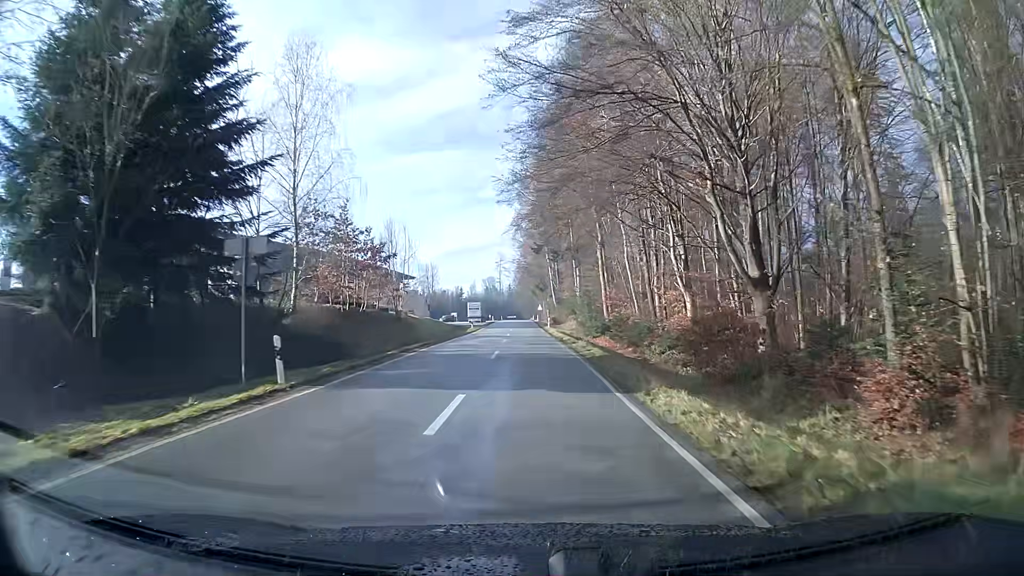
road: tertiary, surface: asphalt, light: Day
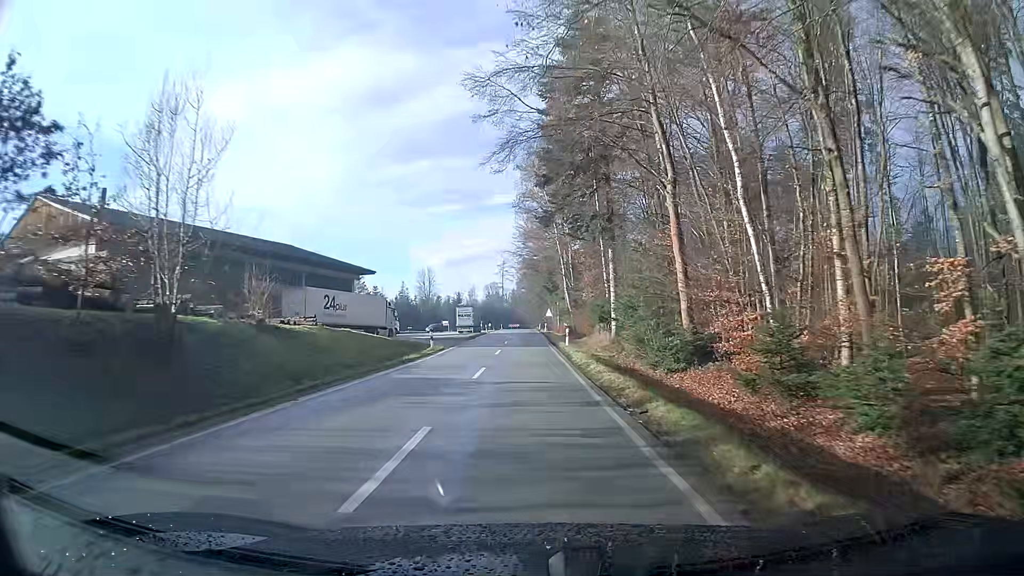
(0.0, +27.5) m; 0°
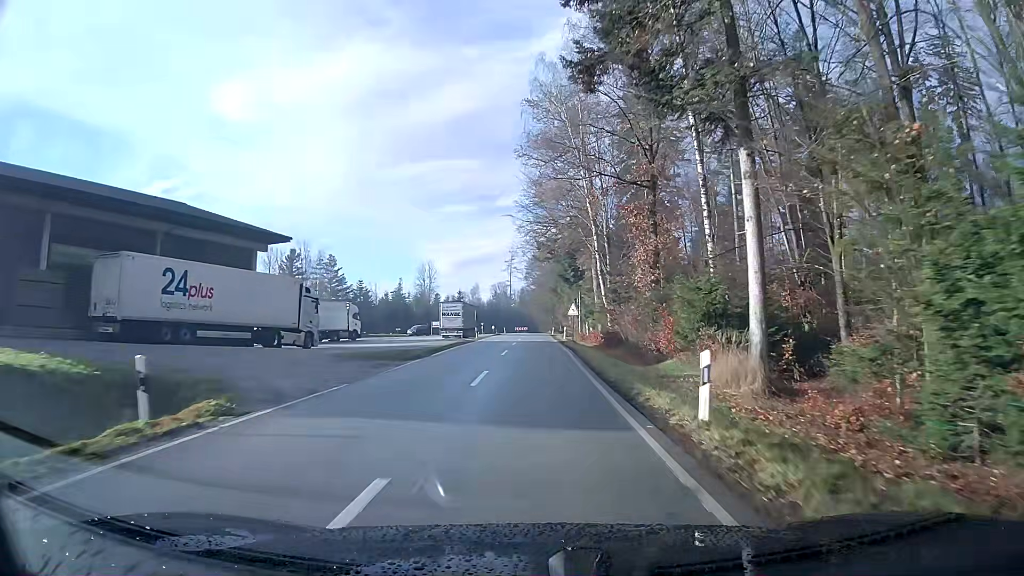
(-0.4, +27.8) m; -1°
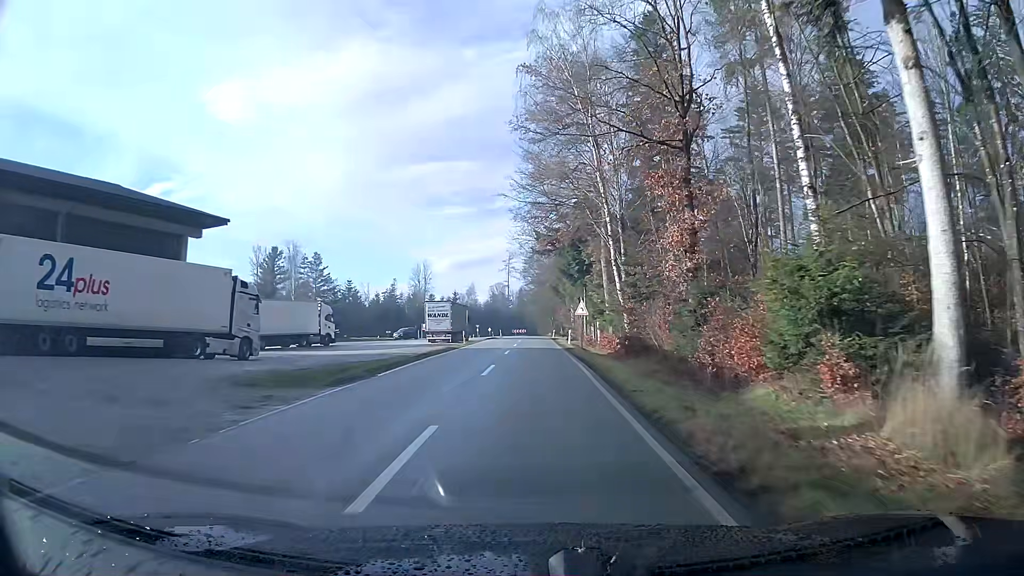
(0.0, +9.2) m; 0°
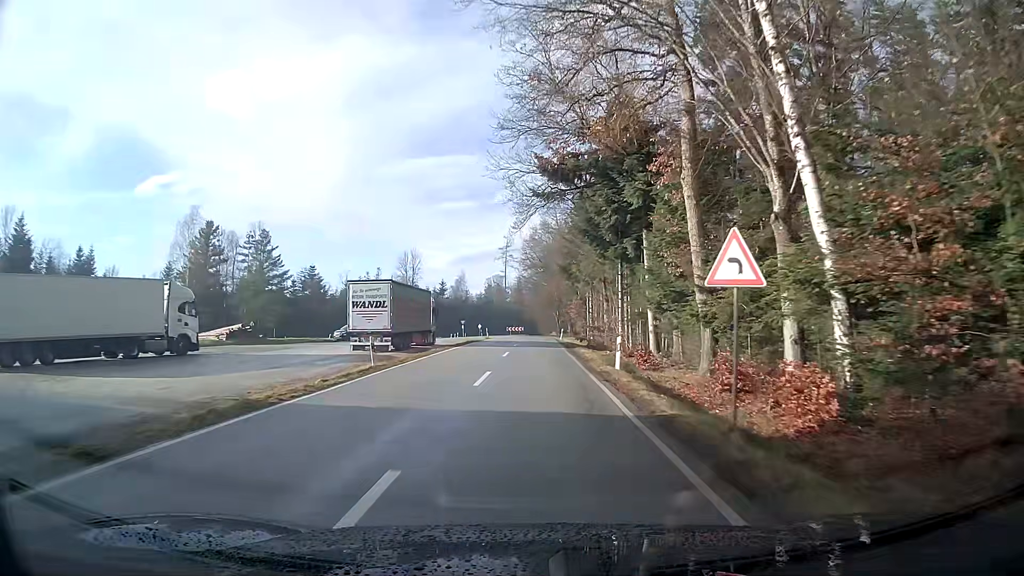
(0.0, +27.2) m; 0°
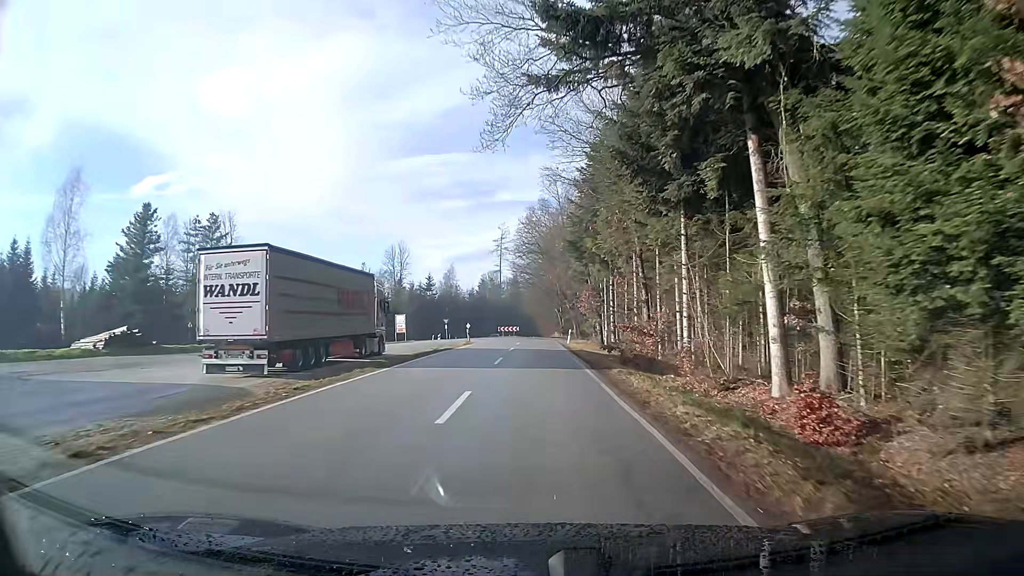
(0.0, +17.6) m; 0°
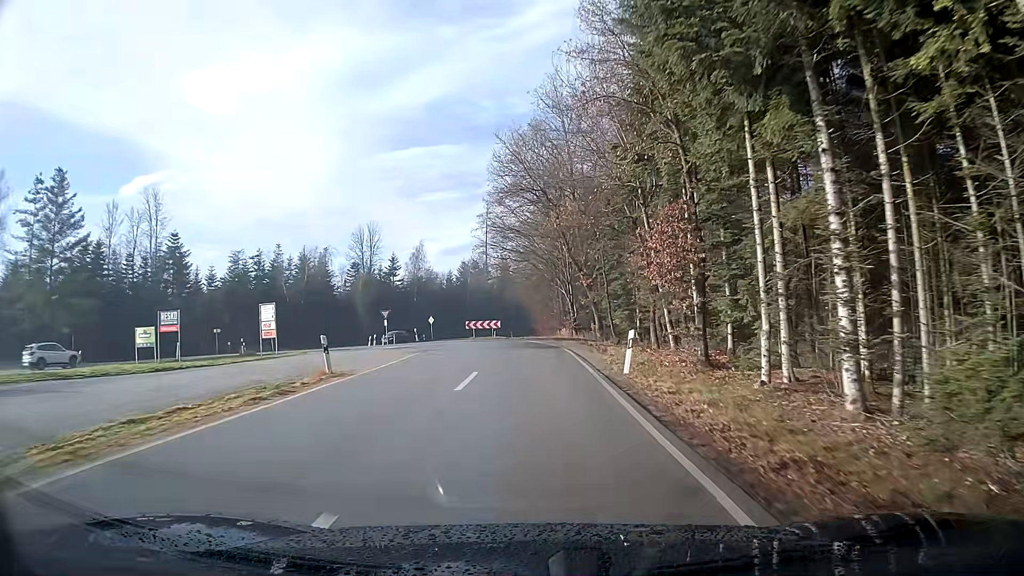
(+0.2, +32.9) m; 0°
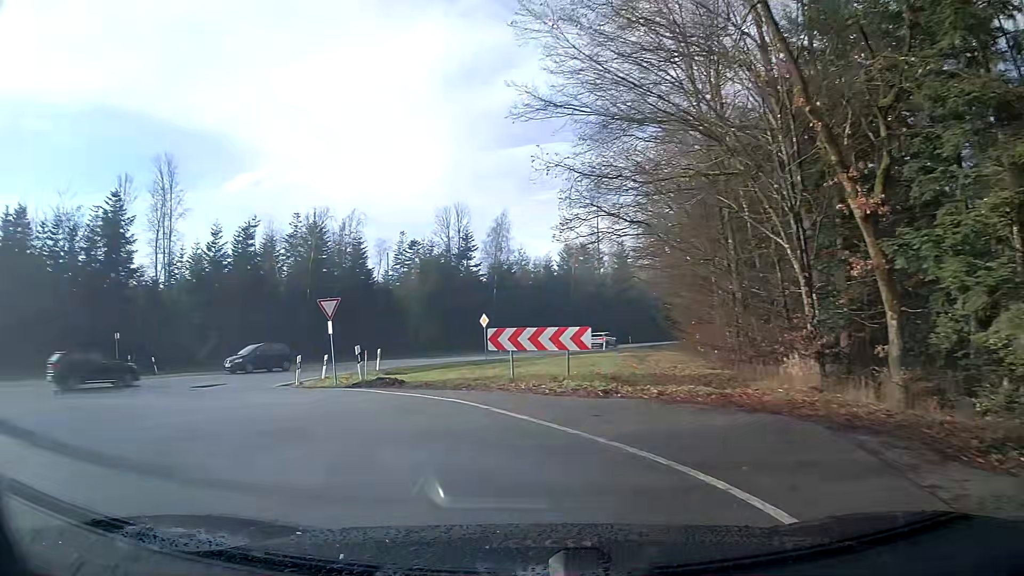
(-1.5, +31.4) m; -15°
